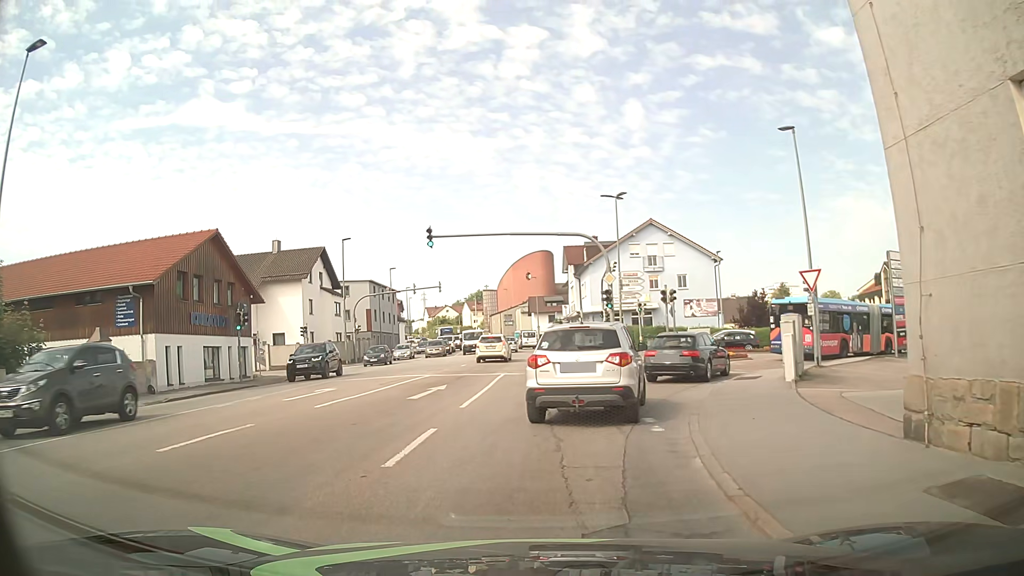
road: tertiary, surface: asphalt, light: Day
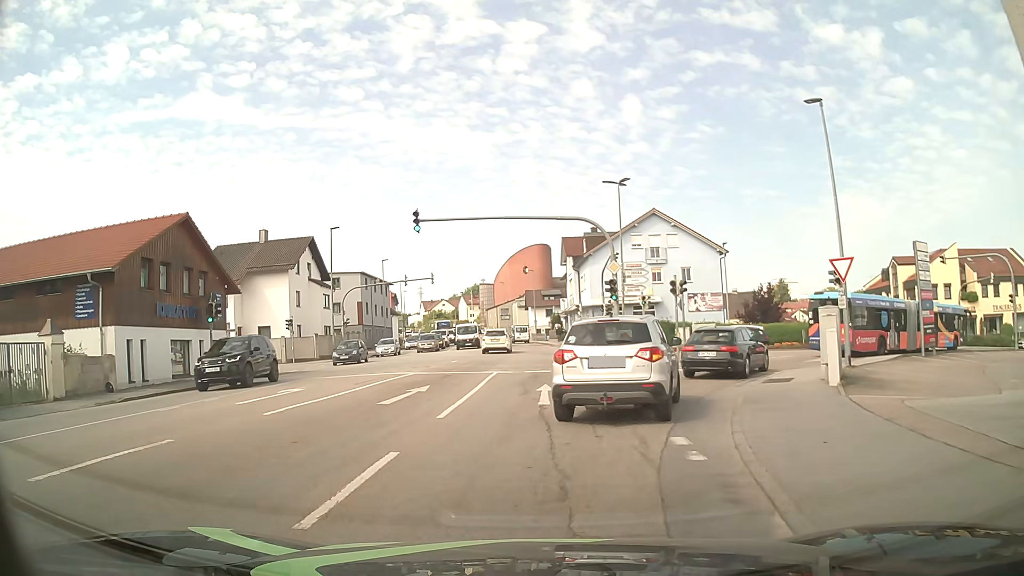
(0.0, +2.6) m; +1°
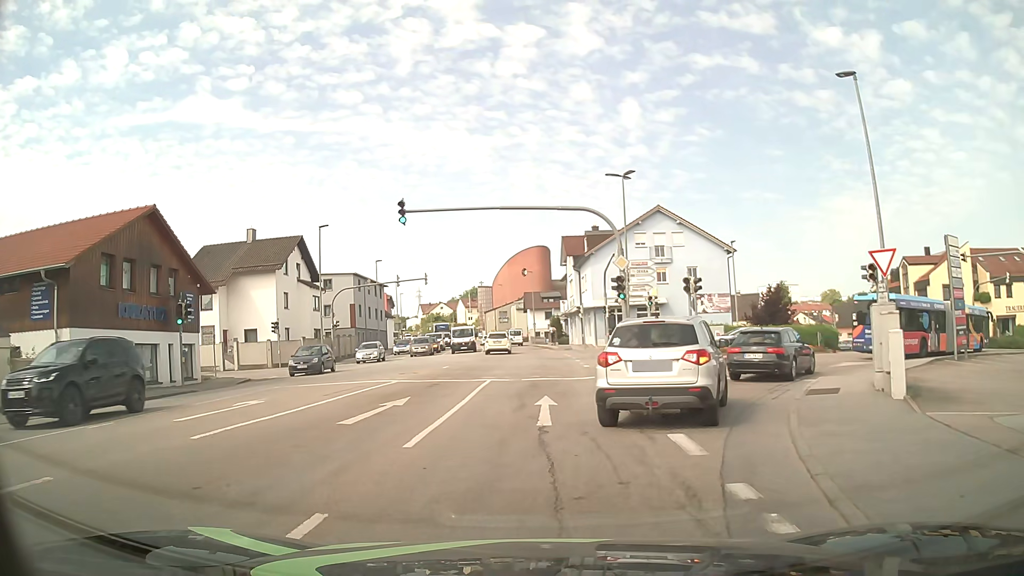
(0.0, +2.7) m; 0°
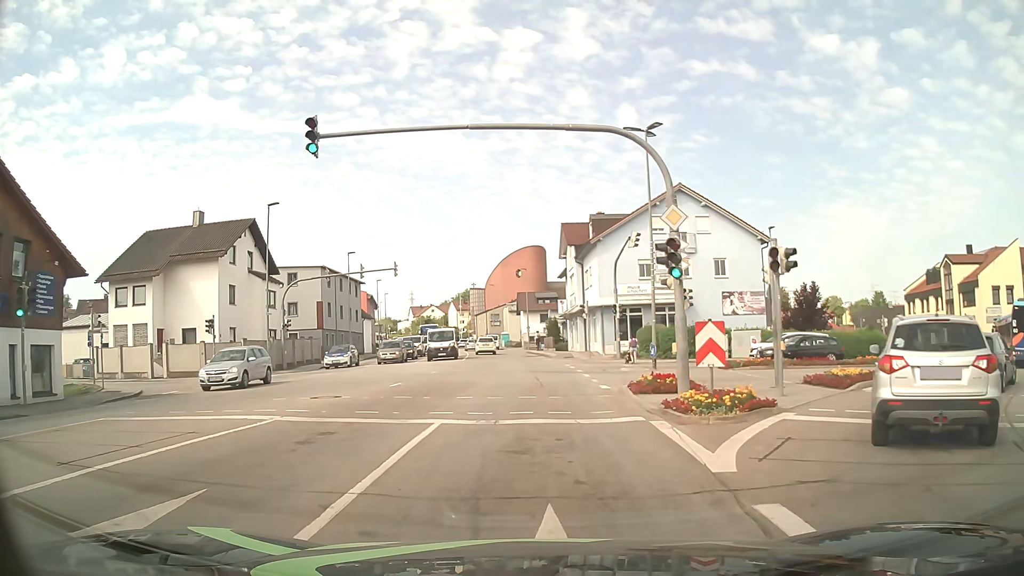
(+0.1, +9.8) m; +1°
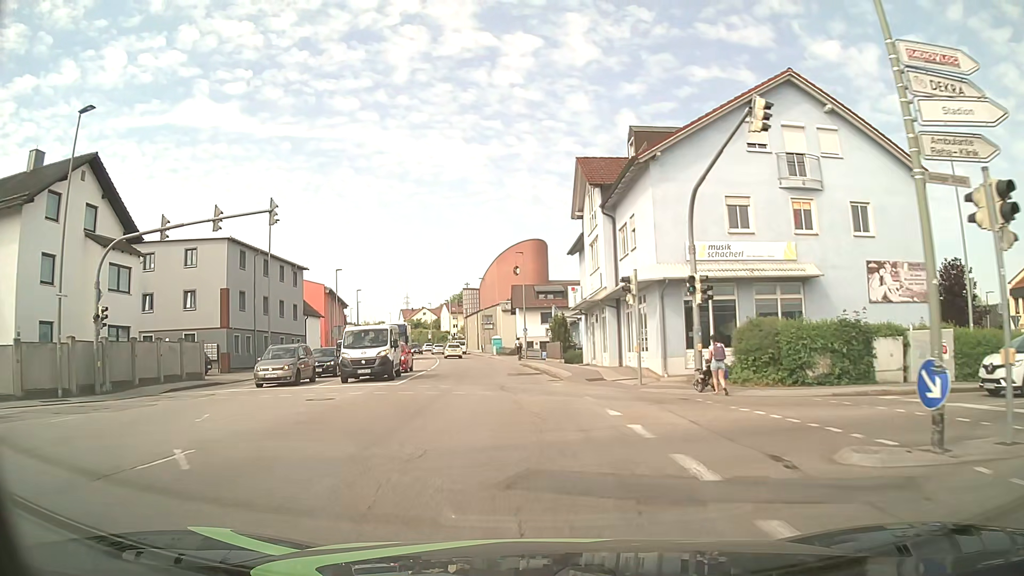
(+0.1, +20.8) m; 0°
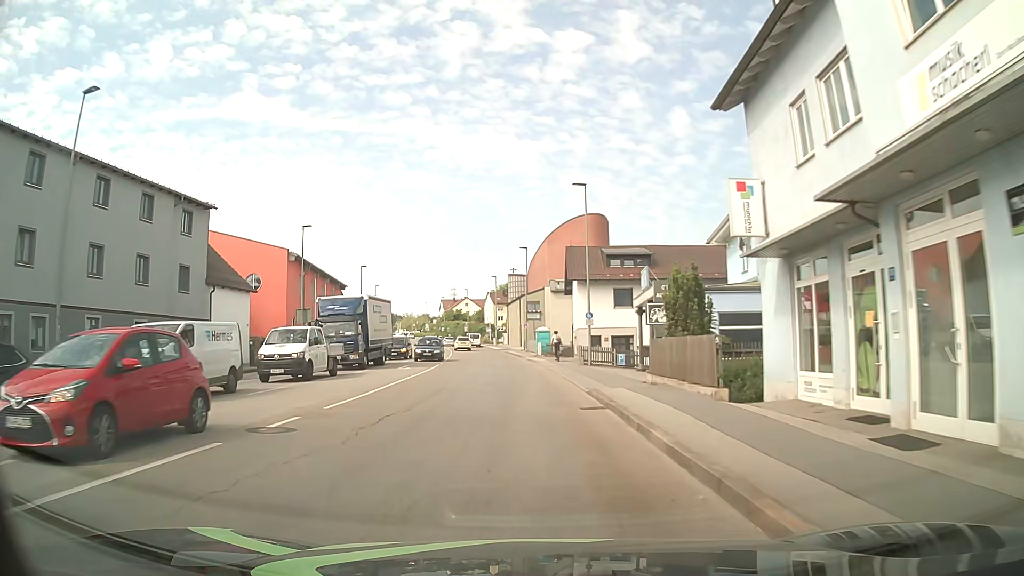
(-1.1, +26.9) m; -5°
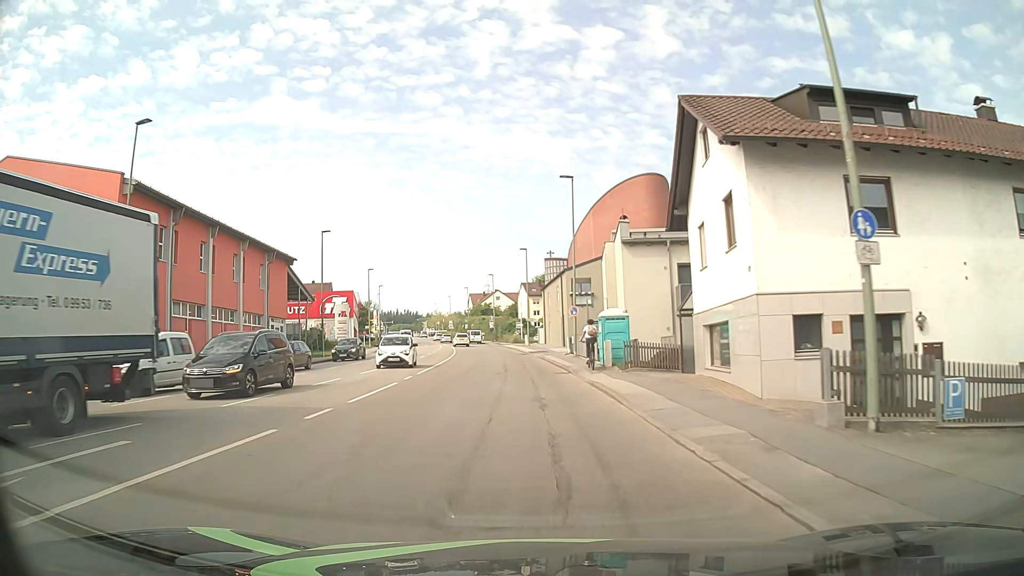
(-0.9, +28.4) m; -3°
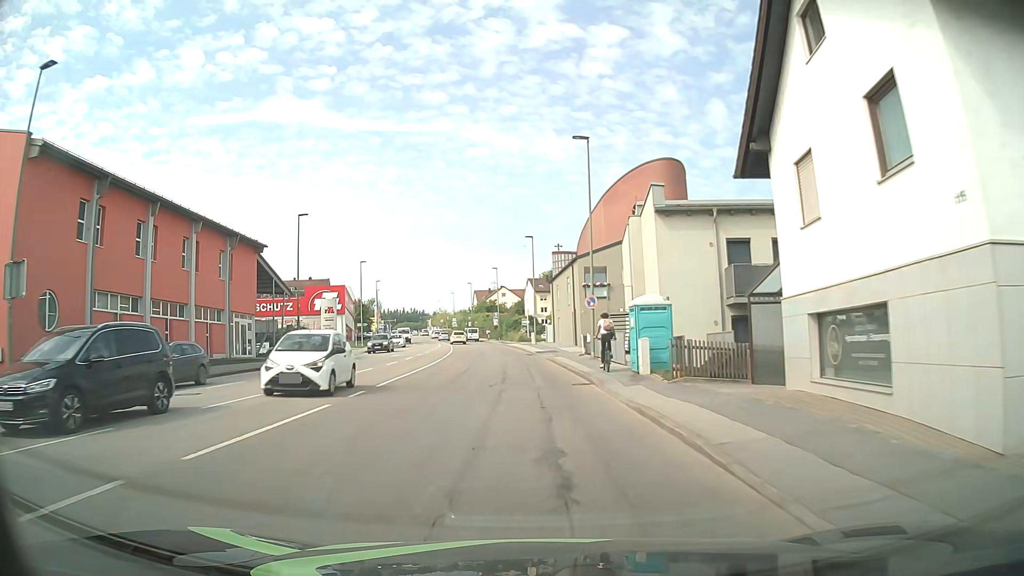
(0.0, +7.4) m; 0°
(0, +10) (-1, +20) (-1, +30) (-2, +40) (-3, +50) (-4, +60) (-5, +70) (-7, +80) (-8, +89) (-10, +99) m
